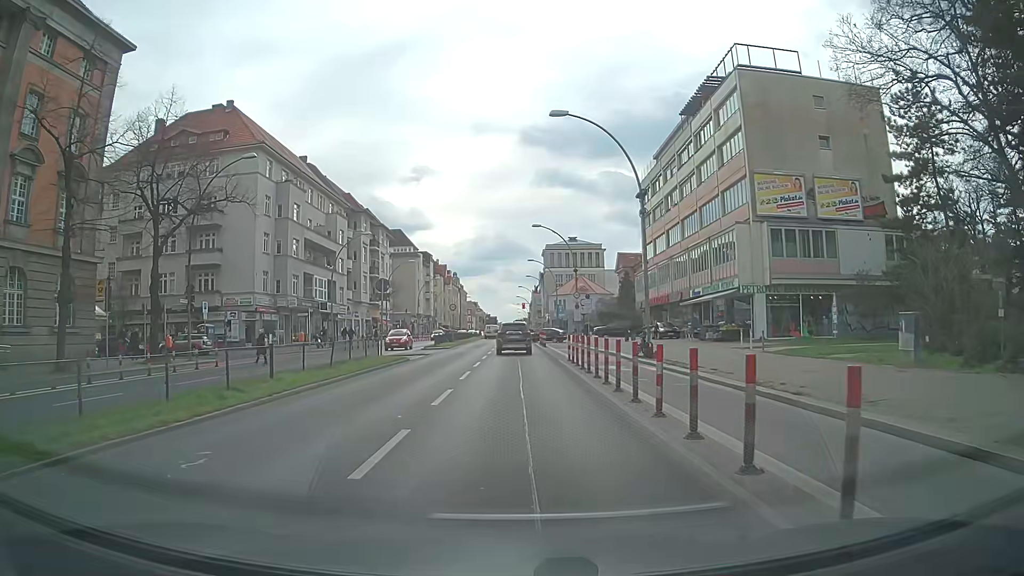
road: primary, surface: asphalt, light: Day
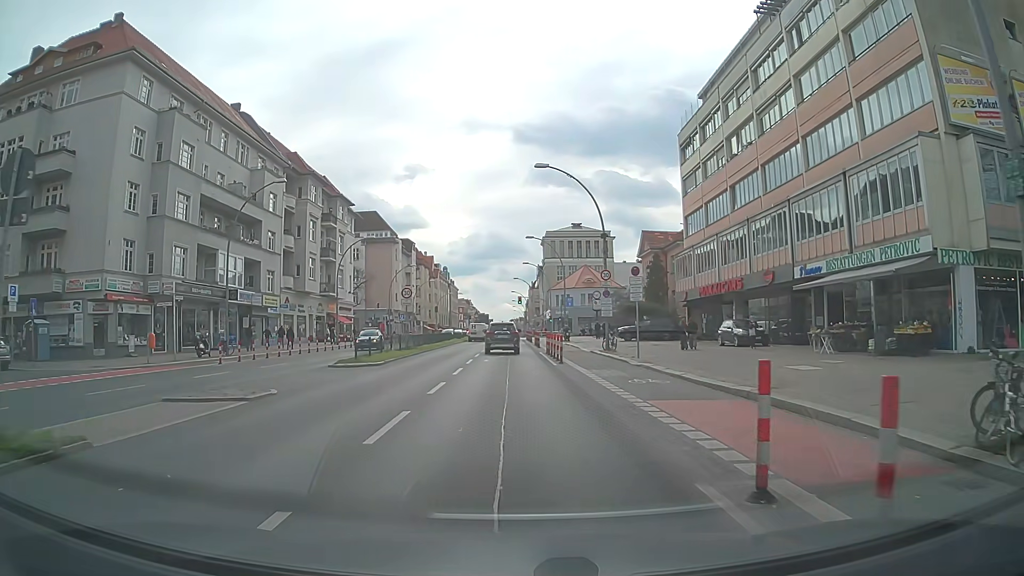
(+0.2, +22.3) m; +1°
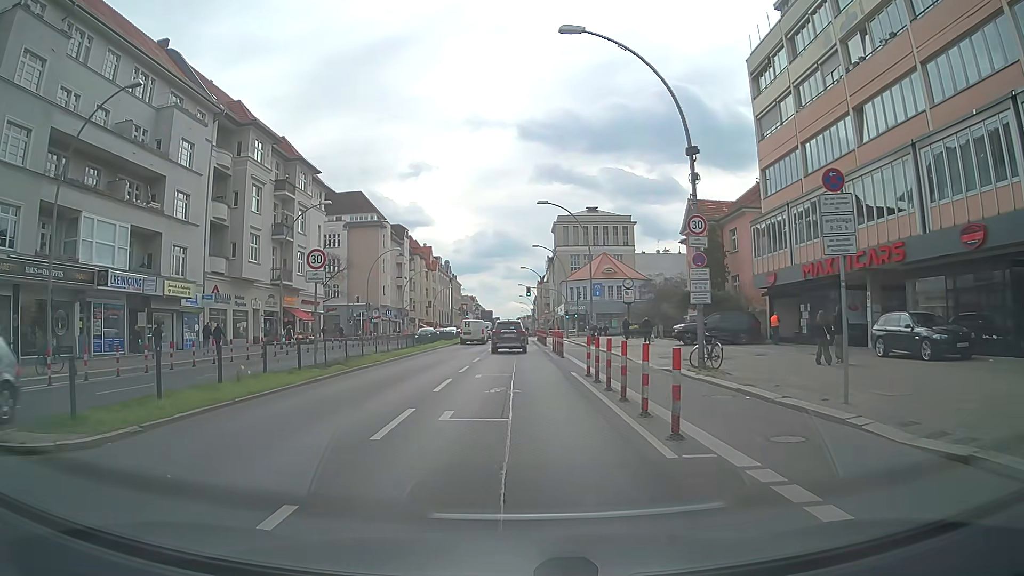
(-0.2, +17.9) m; -1°
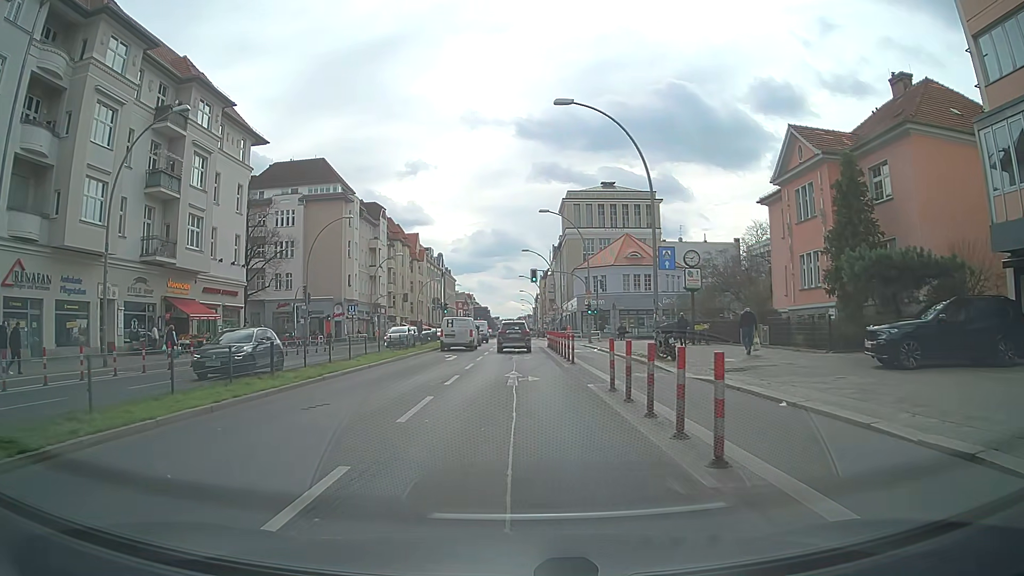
(-0.1, +22.5) m; -1°
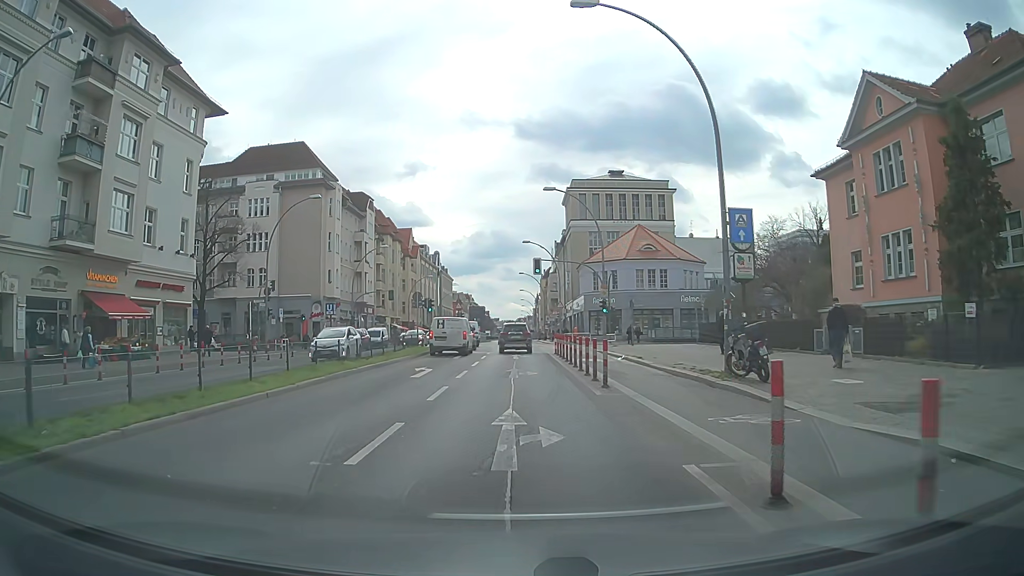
(+0.1, +9.1) m; 0°
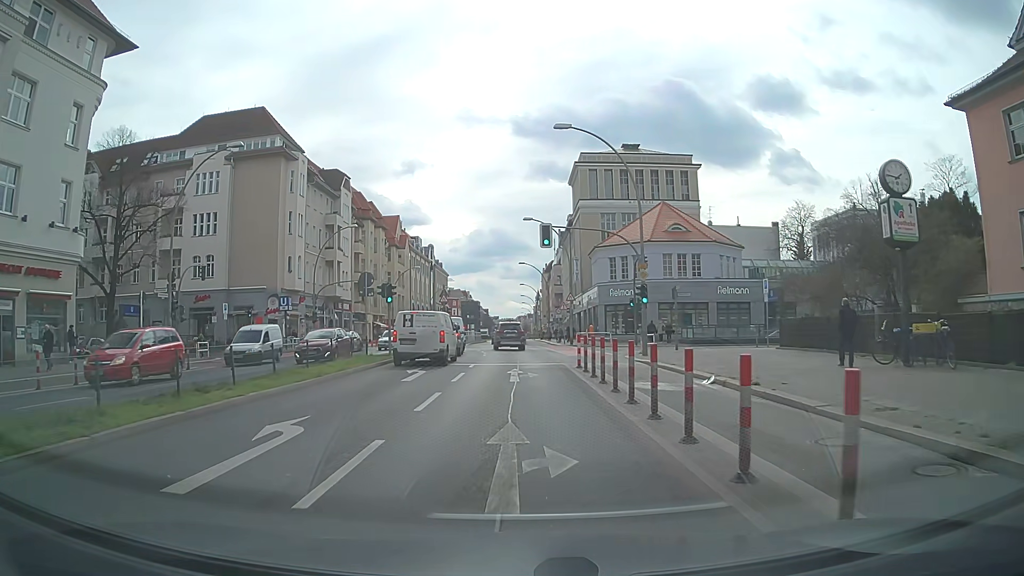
(0.0, +13.6) m; 0°
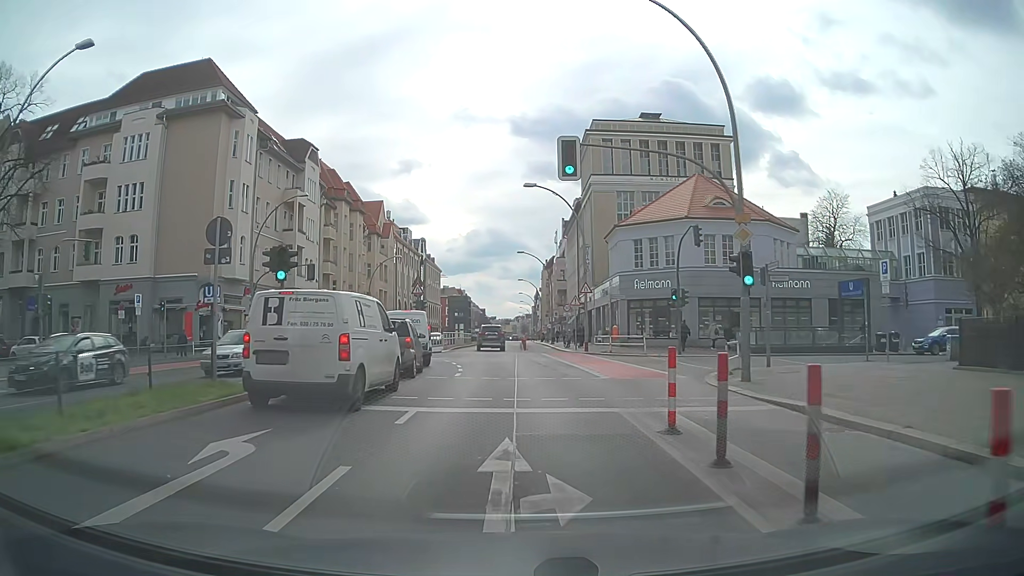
(-0.1, +13.6) m; 0°
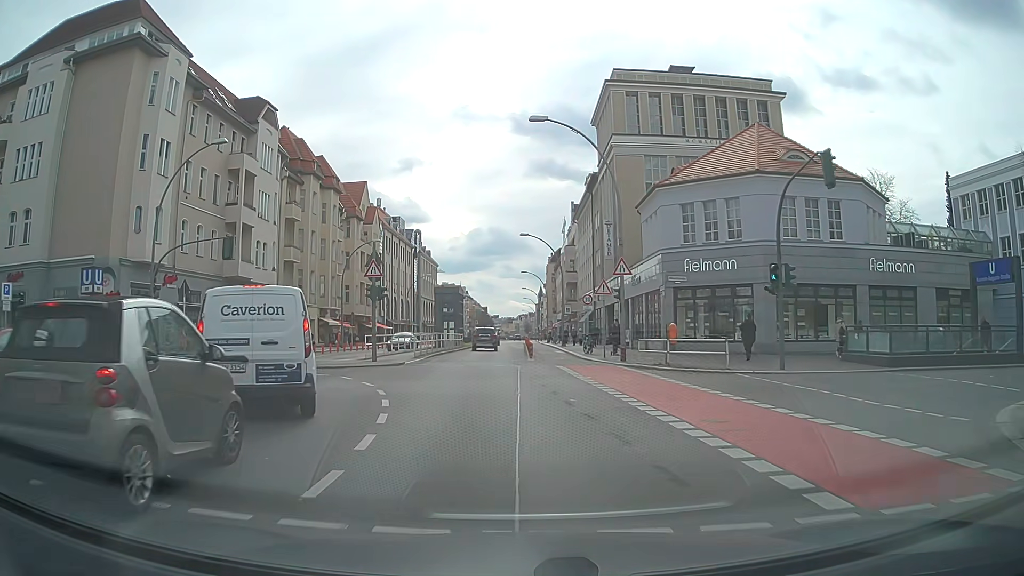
(0.0, +13.5) m; 0°
(0, +10) (-1, +20) (-1, +30) (-2, +40) (-2, +50) (-2, +60) (-3, +70) (-3, +80) (-4, +90) (-4, +100) m
